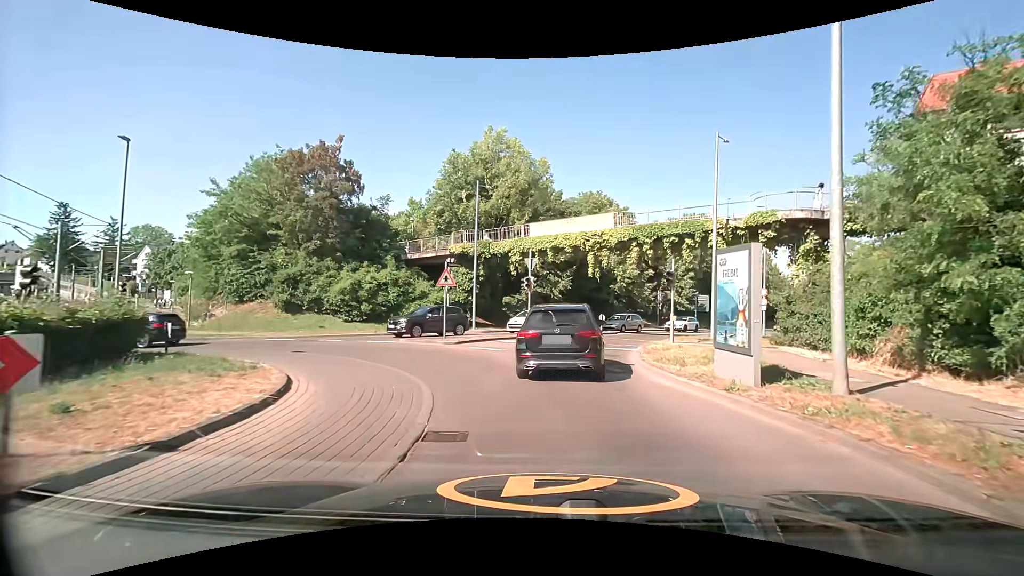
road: tertiary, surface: asphalt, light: Day
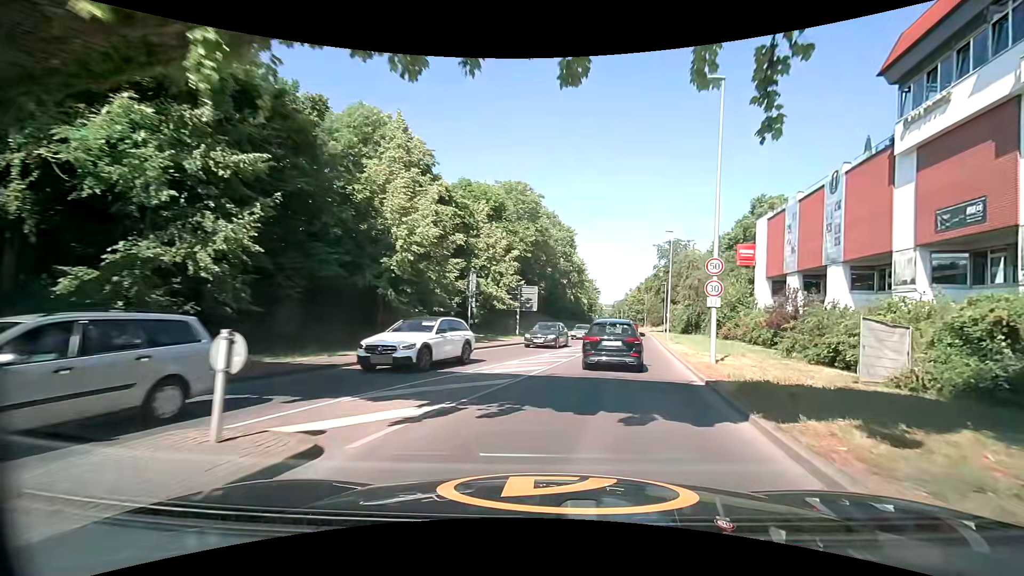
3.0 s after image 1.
(+4.5, +26.7) m; +24°
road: secondary
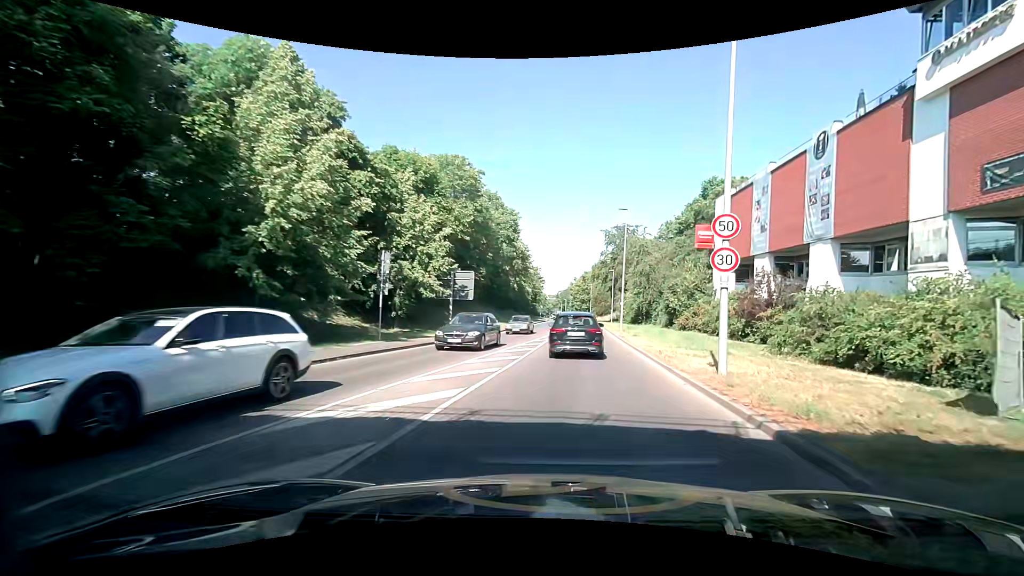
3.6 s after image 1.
(+0.4, +6.6) m; +8°
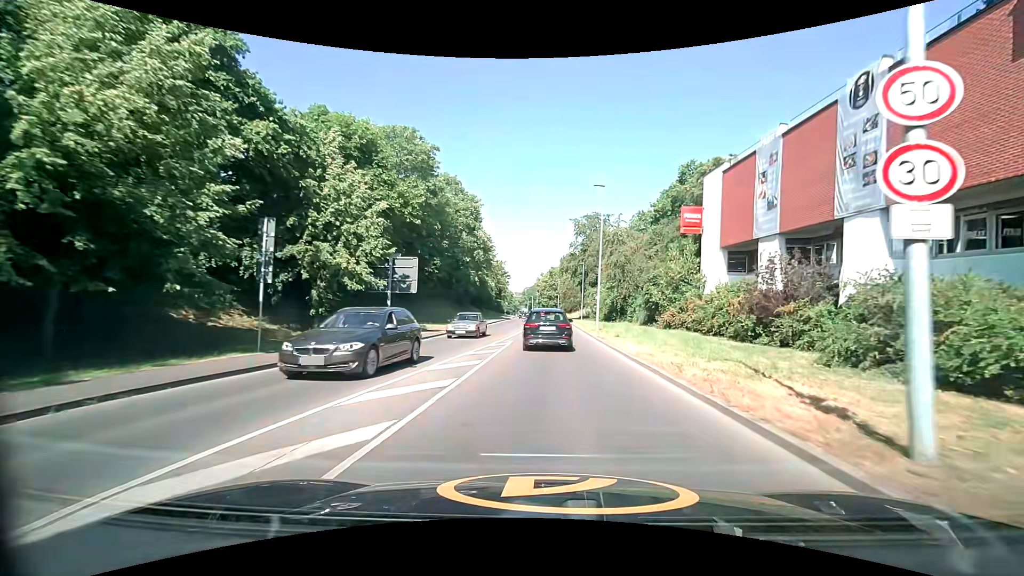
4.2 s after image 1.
(+0.1, +7.1) m; +1°
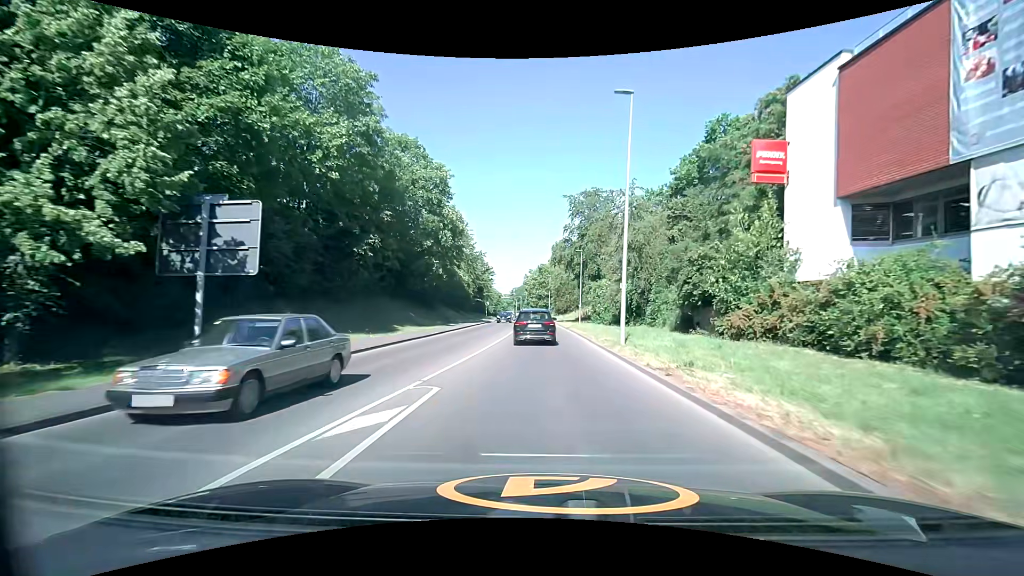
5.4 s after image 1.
(+0.5, +15.3) m; +2°
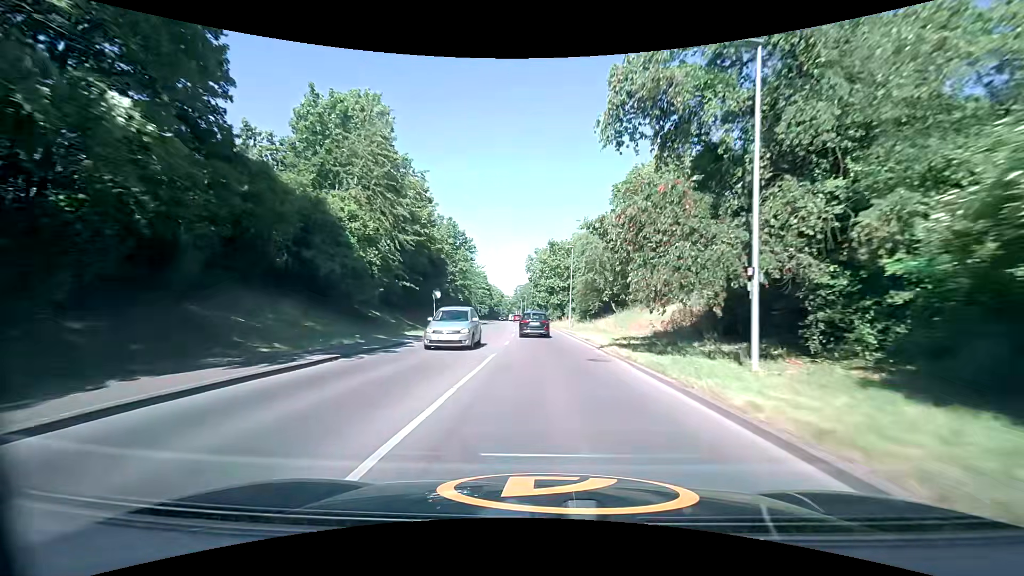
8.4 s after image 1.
(-0.7, +43.8) m; -1°
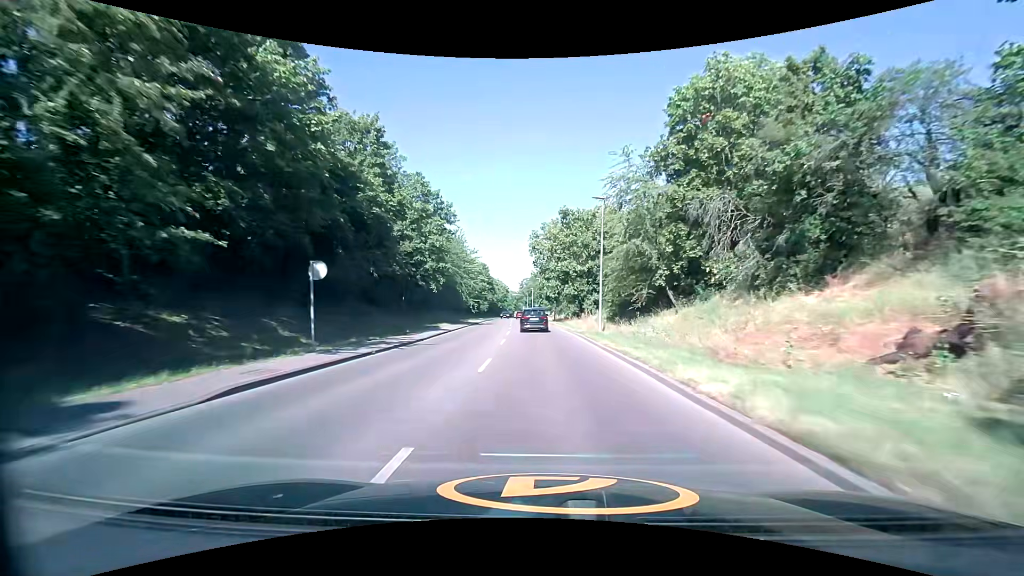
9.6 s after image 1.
(-0.2, +19.9) m; -1°
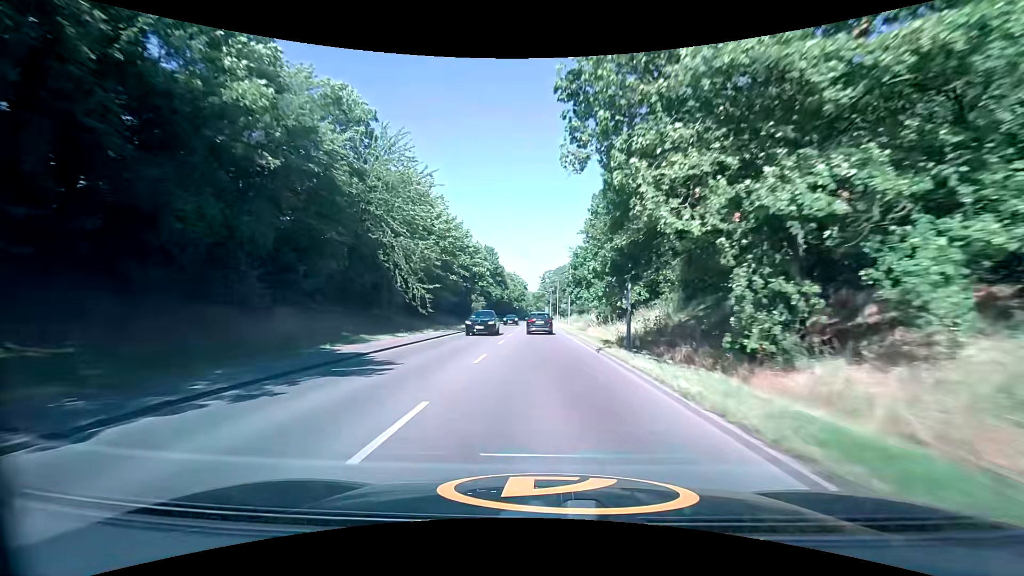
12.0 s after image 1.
(-0.7, +42.7) m; -3°
(0, +10) (0, +20) (0, +30) (0, +40) (0, +50) (0, +60) (-1, +70) (-1, +80) (-1, +90) (-1, +100) m
